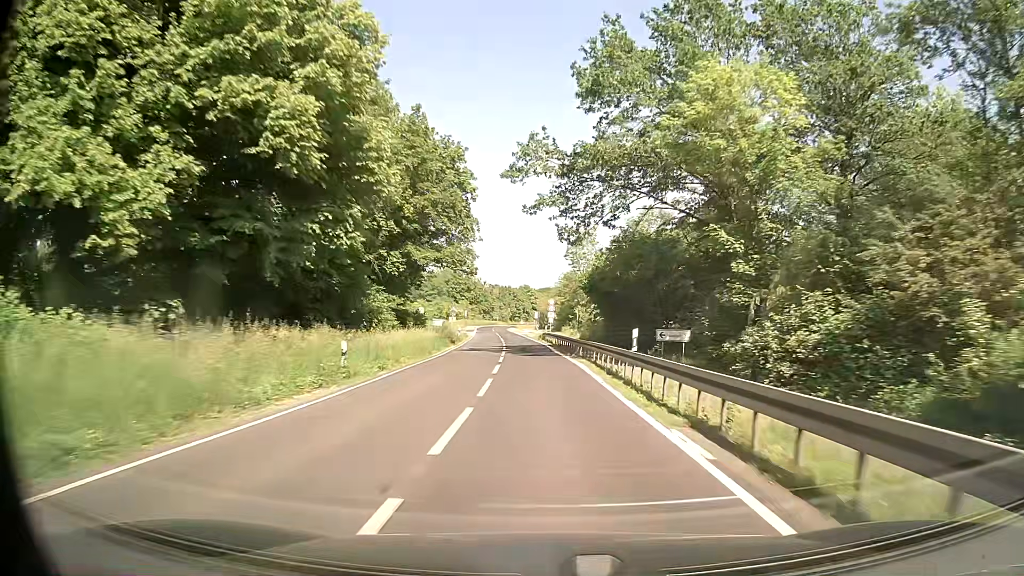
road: secondary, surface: asphalt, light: Day
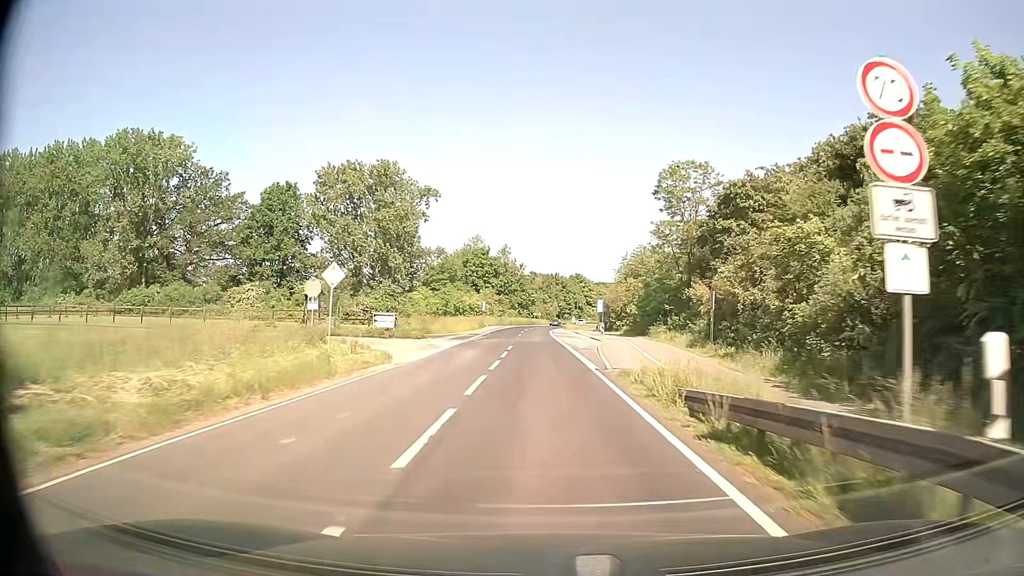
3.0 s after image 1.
(-1.8, +54.3) m; -4°
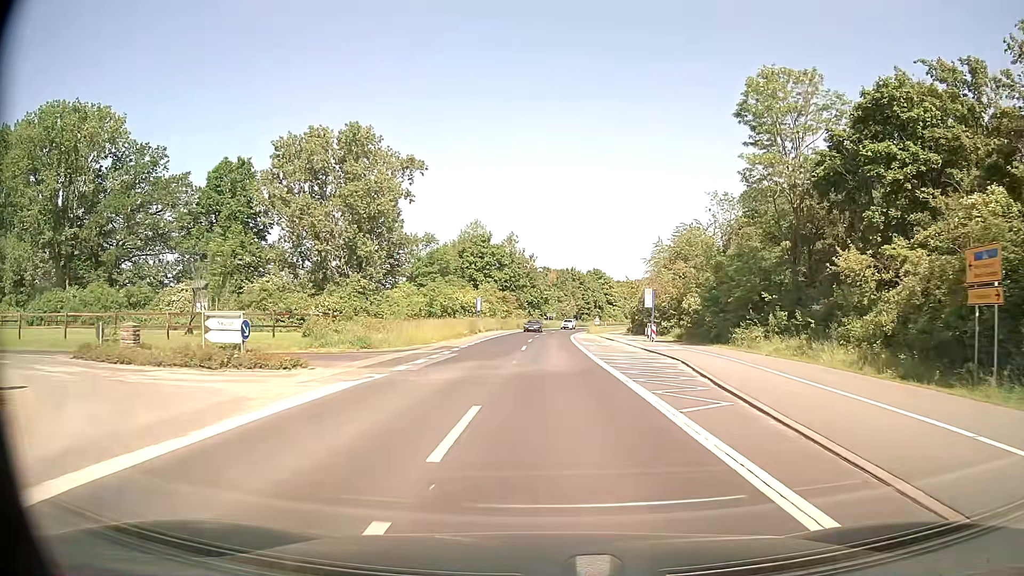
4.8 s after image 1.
(-0.3, +23.3) m; -1°
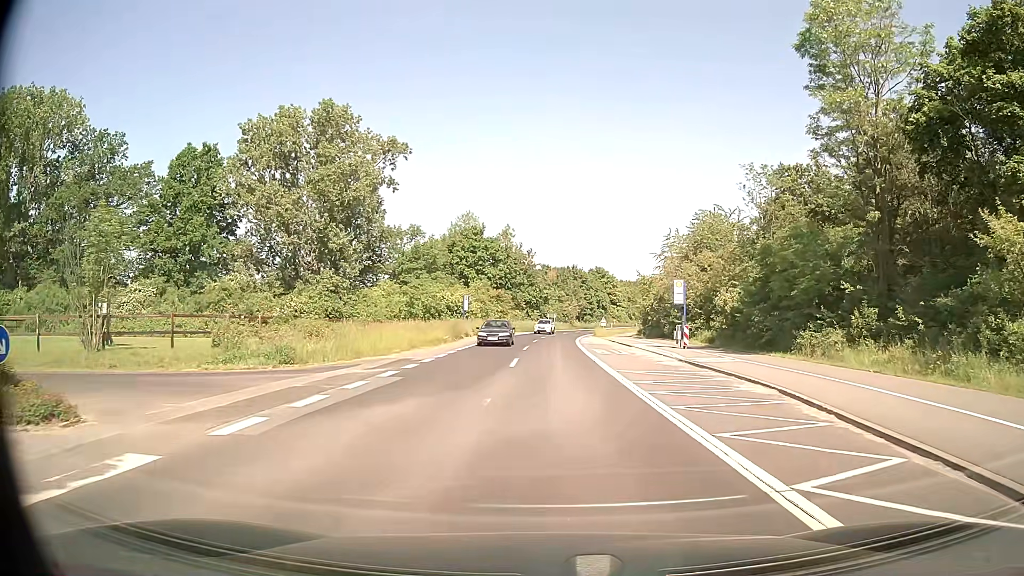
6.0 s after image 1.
(0.0, +10.0) m; 0°
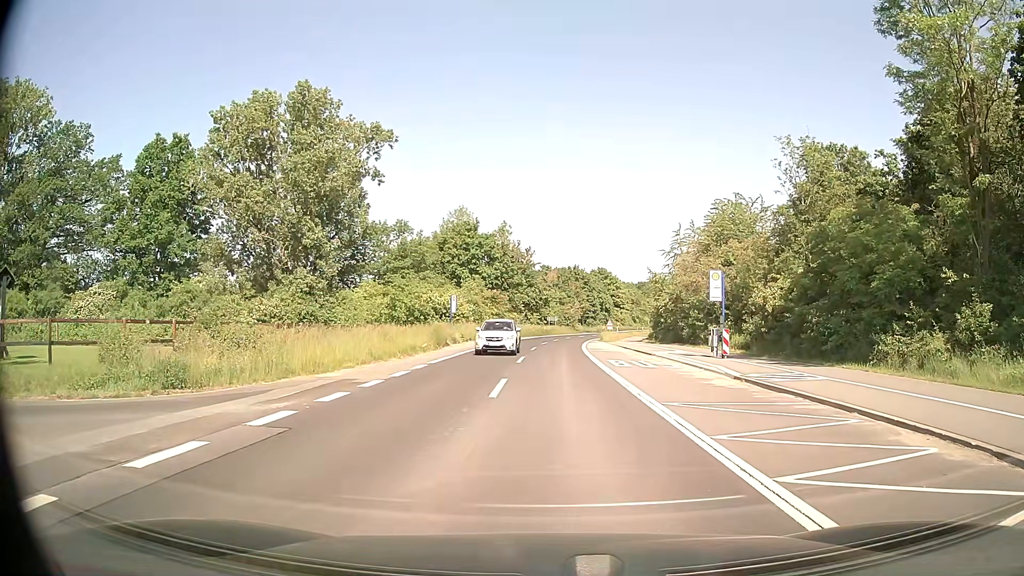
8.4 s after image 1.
(0.0, +7.1) m; +1°
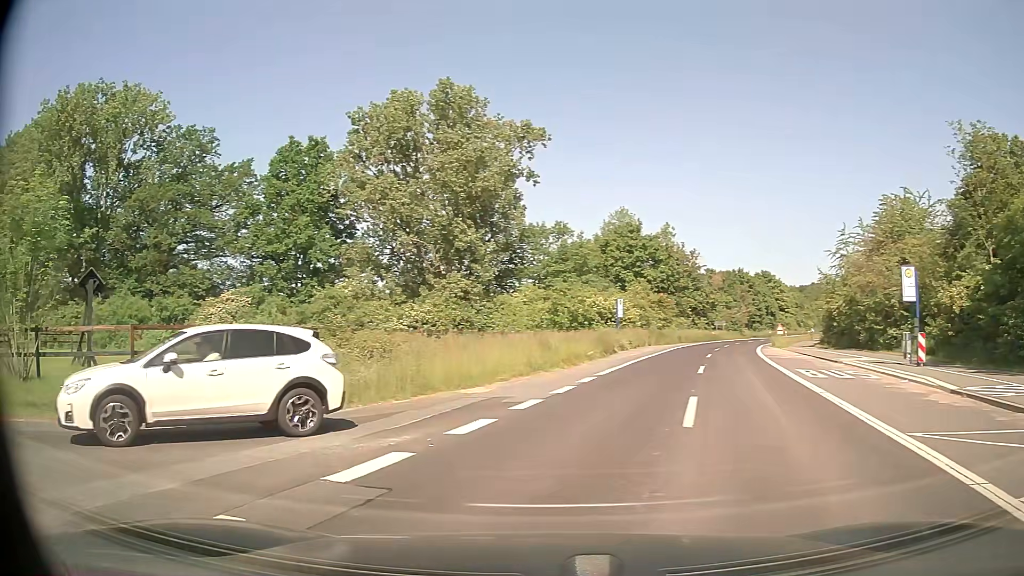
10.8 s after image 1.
(-0.3, +3.4) m; -14°
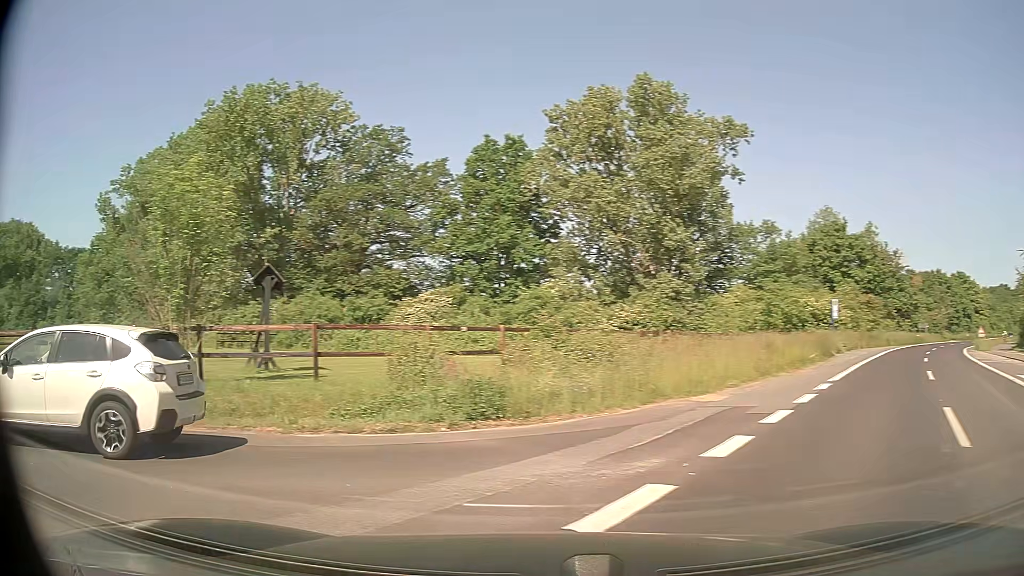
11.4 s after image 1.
(-0.2, +1.7) m; -16°
